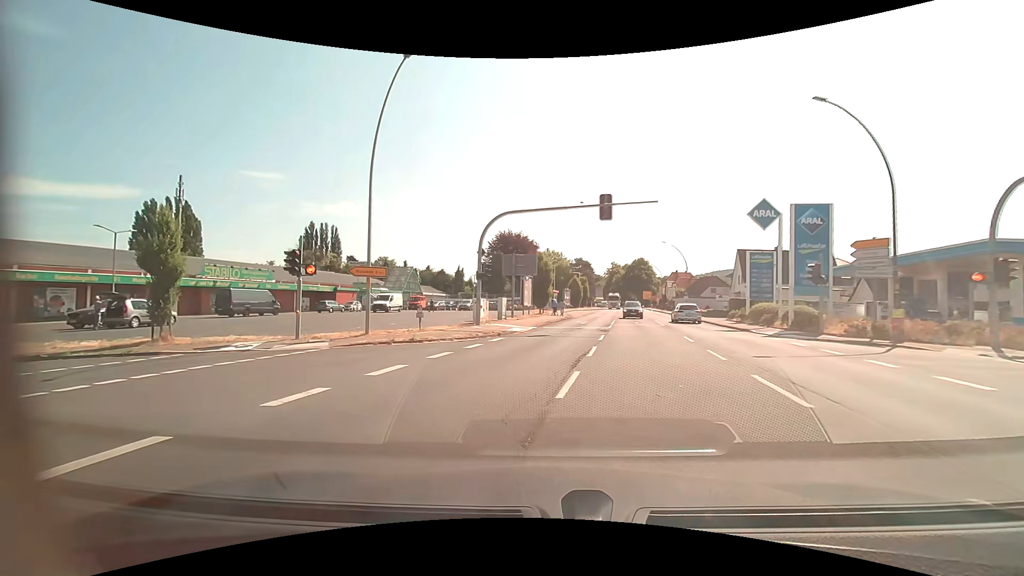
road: primary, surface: asphalt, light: Day
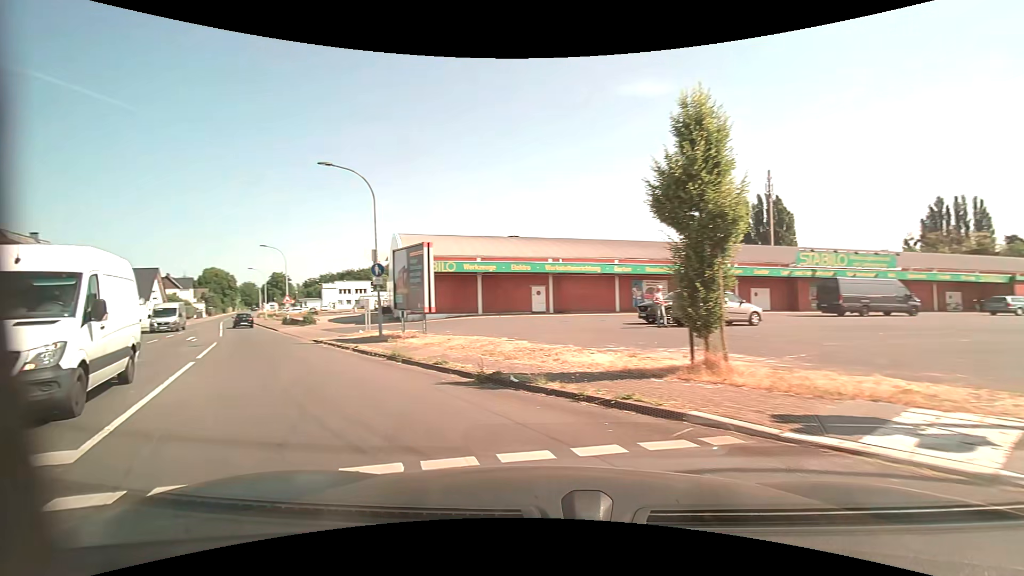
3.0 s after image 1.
(-5.8, +11.5) m; -62°
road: secondary
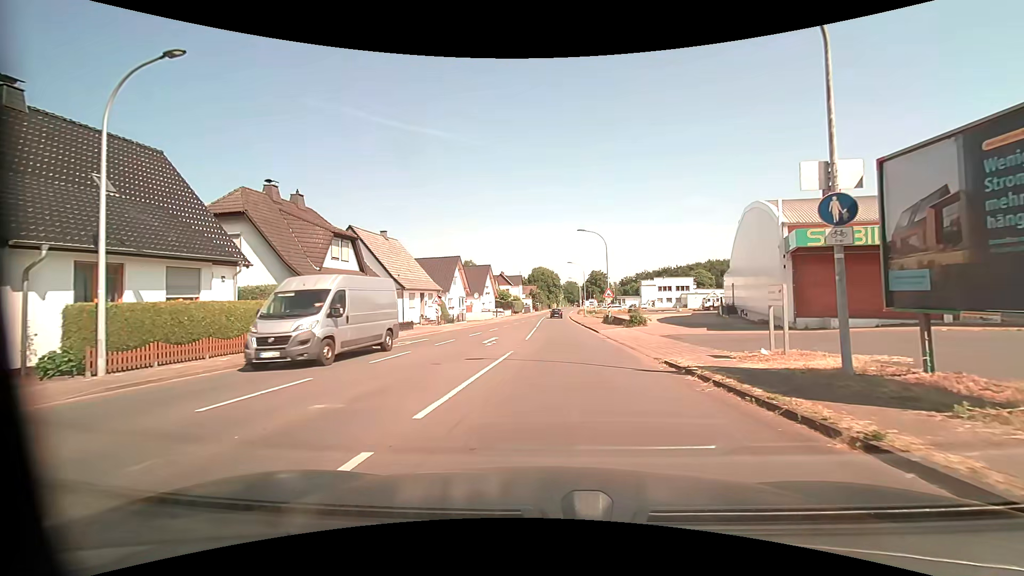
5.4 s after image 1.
(-5.1, +11.5) m; -34°
